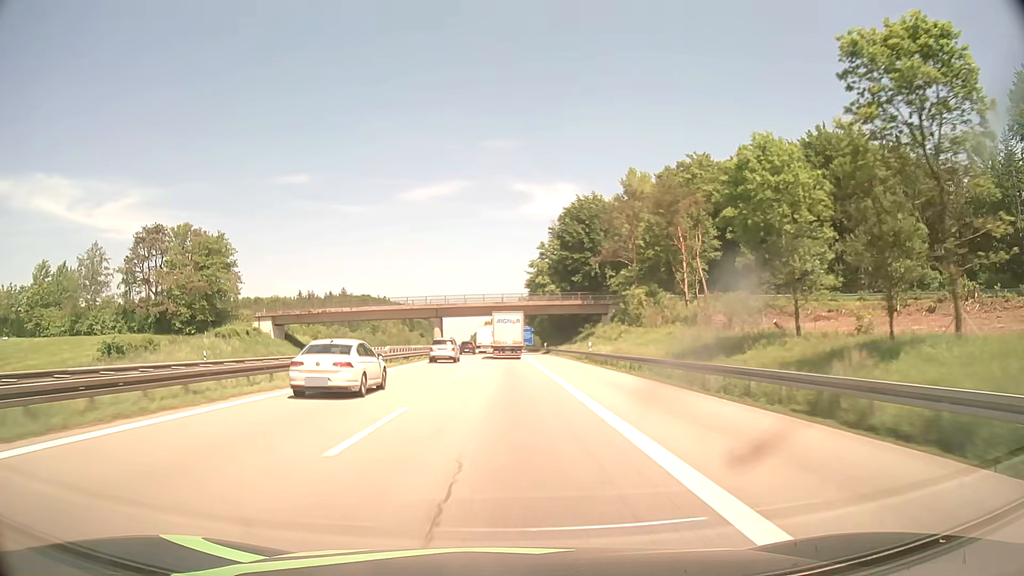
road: motorway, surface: asphalt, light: Day
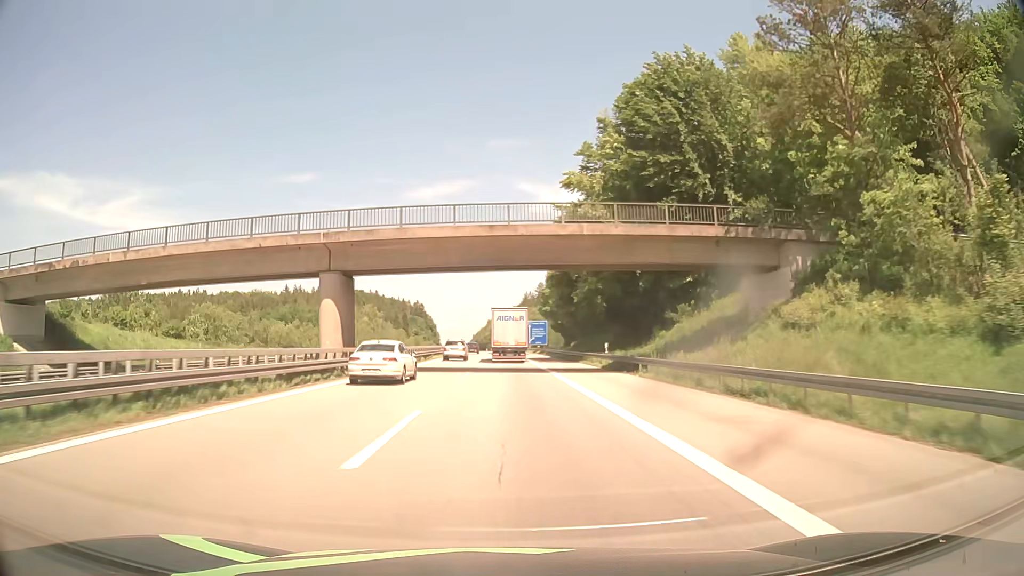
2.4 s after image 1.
(-0.5, +54.3) m; -1°
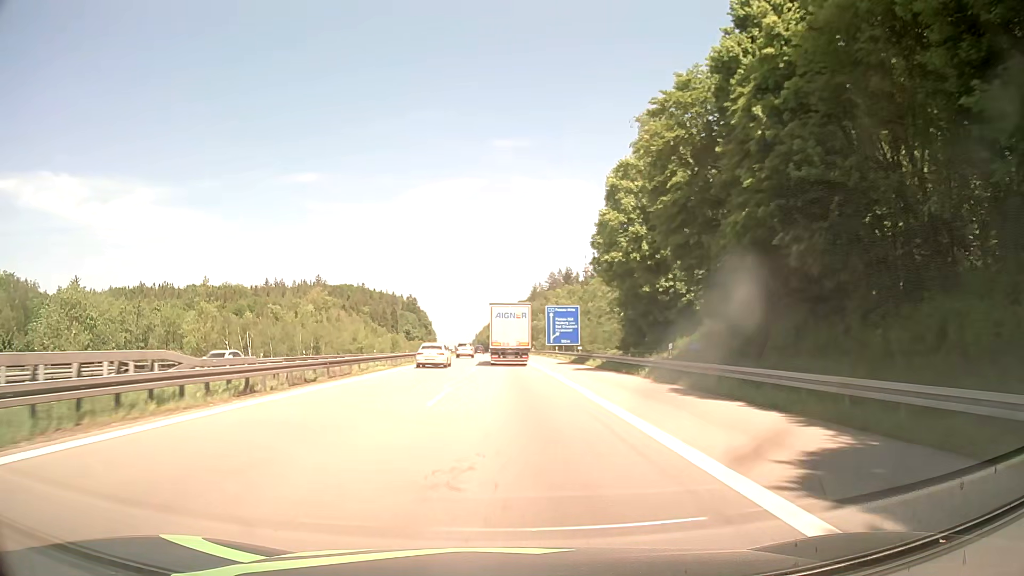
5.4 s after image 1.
(-0.2, +63.9) m; 0°
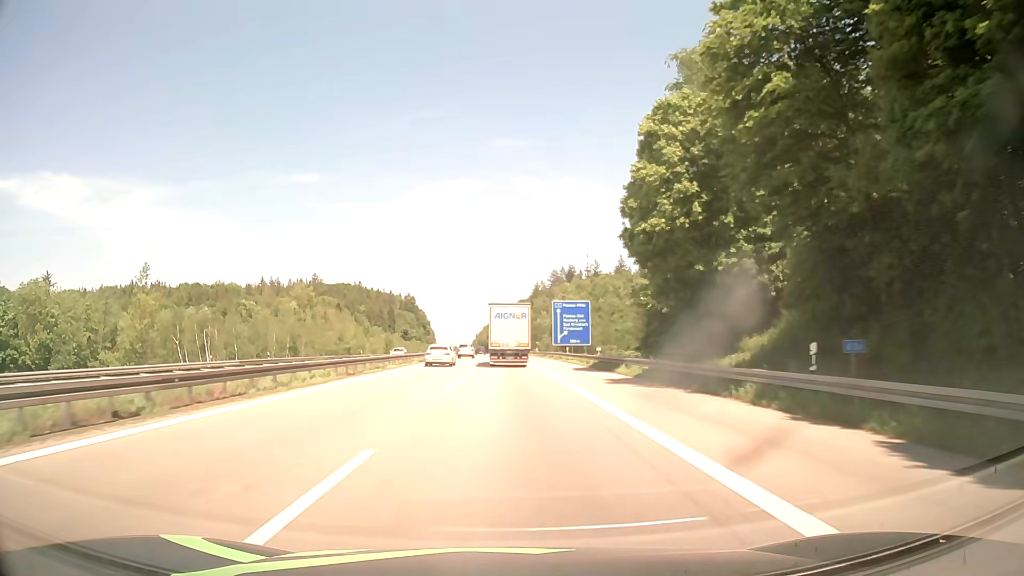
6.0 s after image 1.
(0.0, +12.4) m; 0°
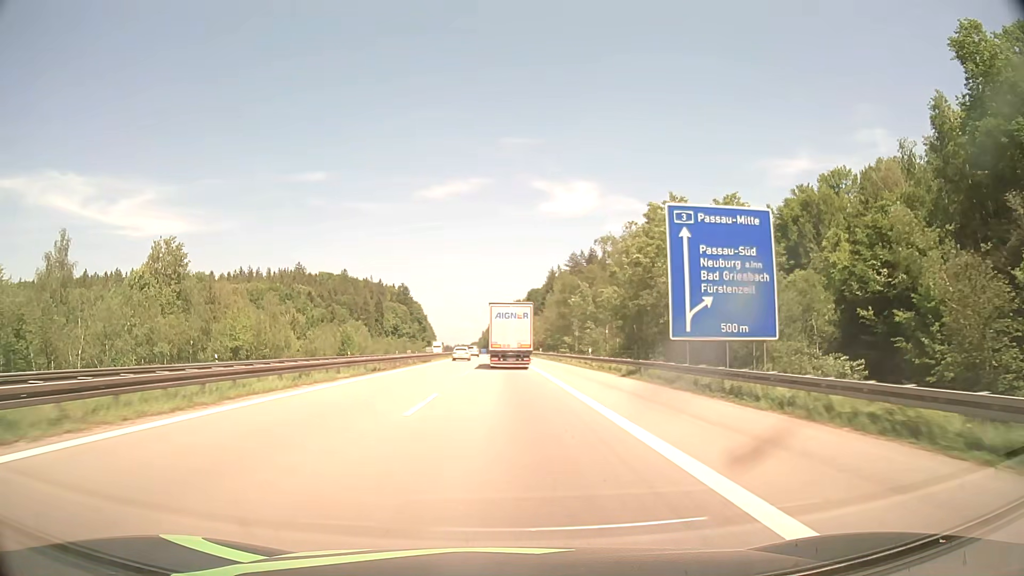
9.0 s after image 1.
(-0.2, +61.1) m; -1°
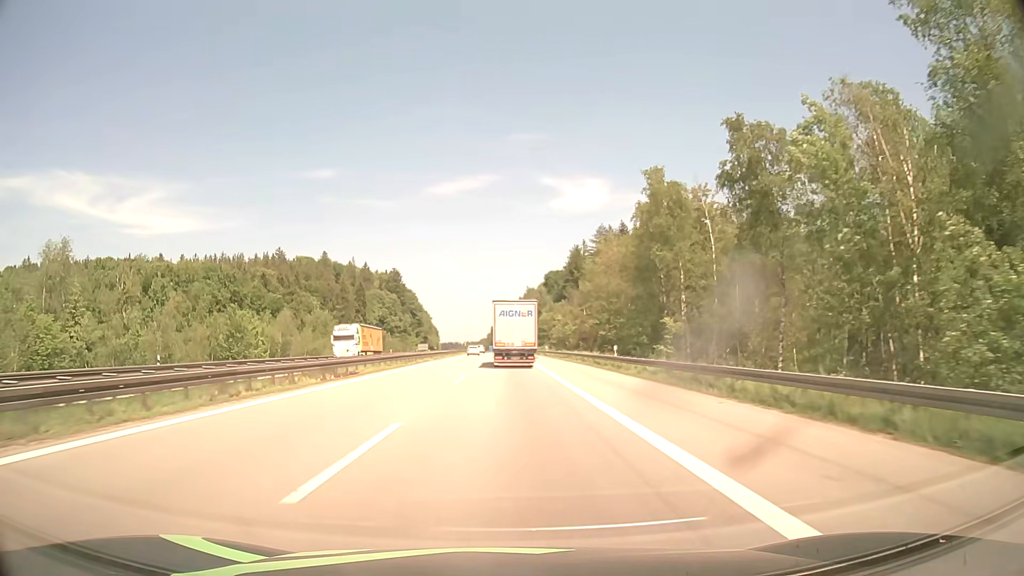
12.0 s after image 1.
(-0.5, +61.3) m; -1°
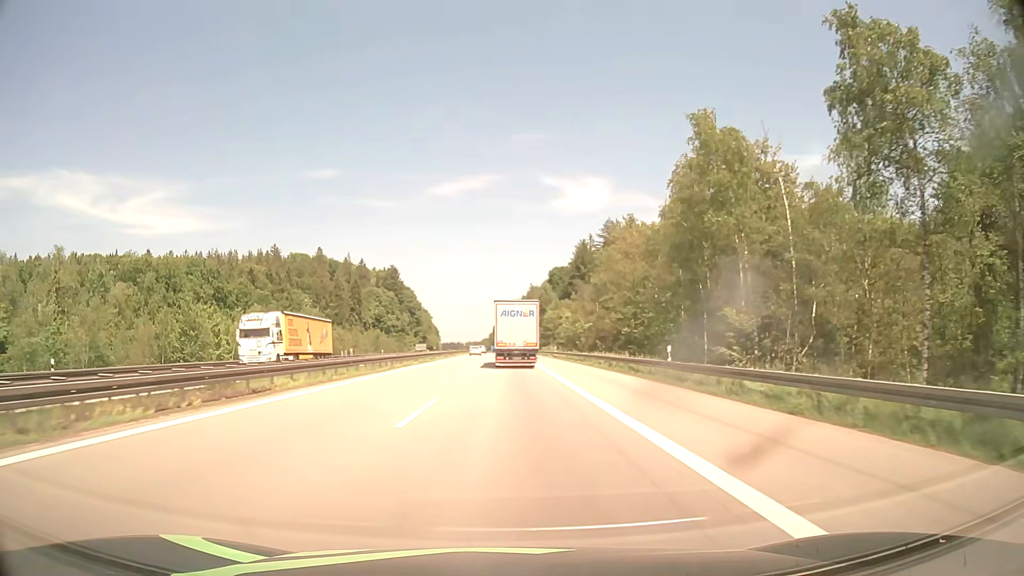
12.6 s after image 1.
(0.0, +12.4) m; 0°
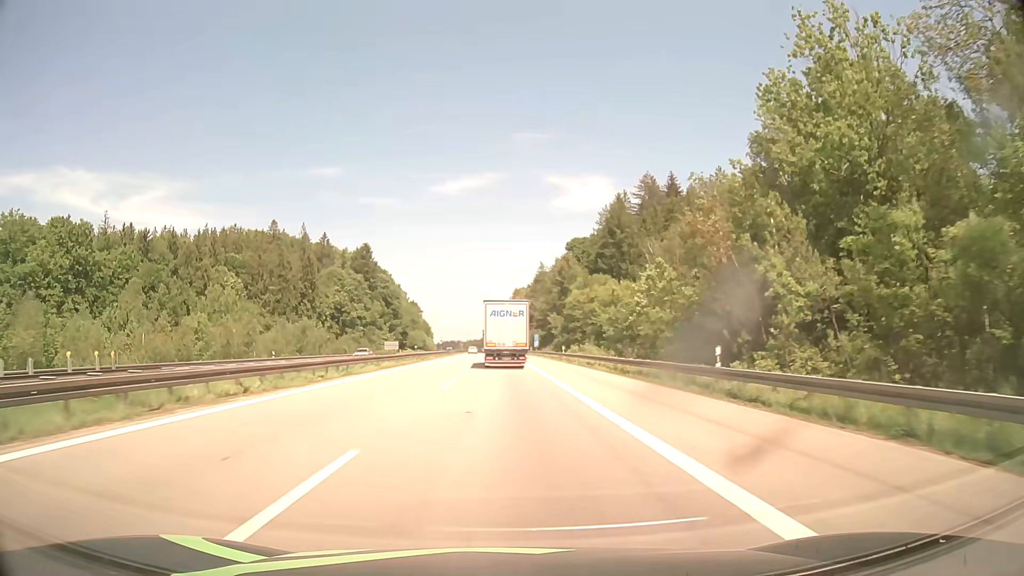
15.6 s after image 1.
(+0.1, +62.6) m; 0°
(0, +10) (0, +20) (0, +30) (0, +40) (0, +50) (-1, +60) (-1, +70) (-1, +80) (-1, +90) (-1, +100) m
